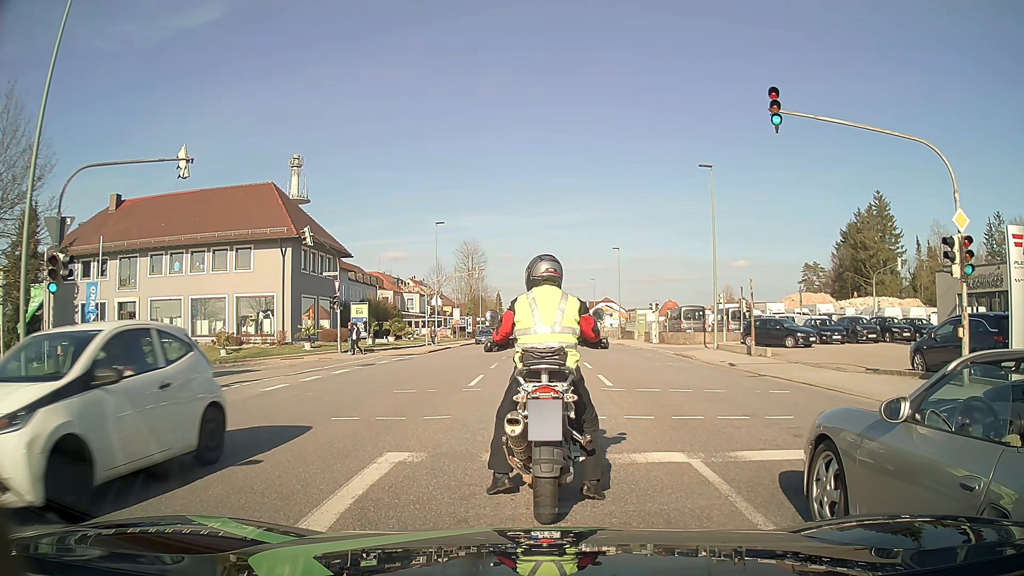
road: tertiary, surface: asphalt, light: Day
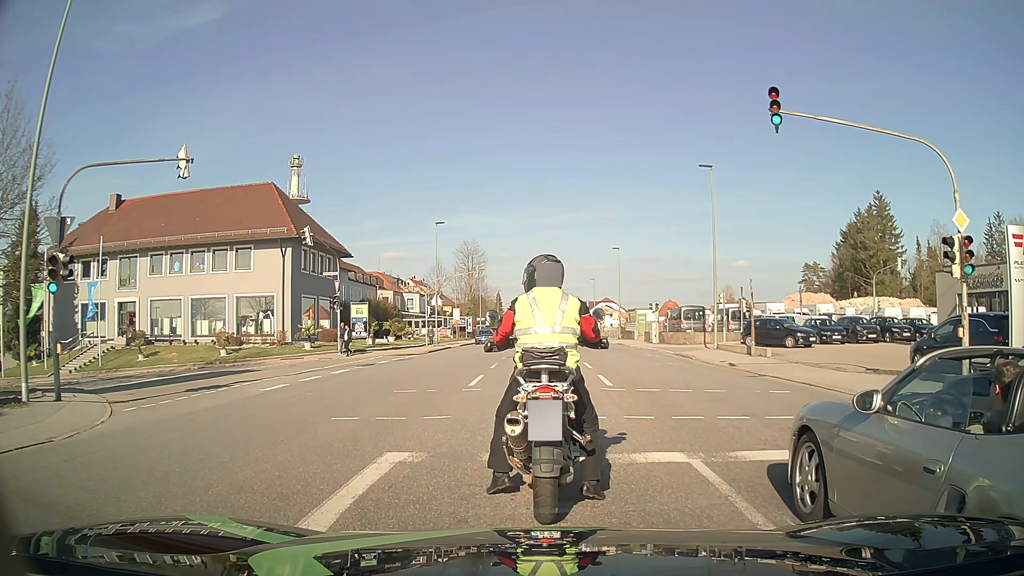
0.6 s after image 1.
(0.0, 0.0) m; 0°
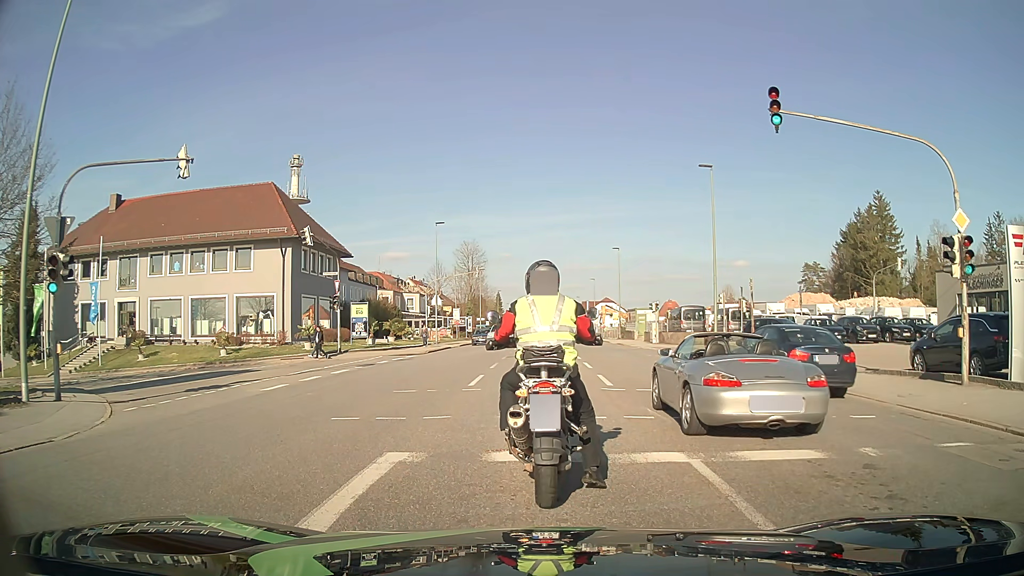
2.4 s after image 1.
(0.0, 0.0) m; 0°
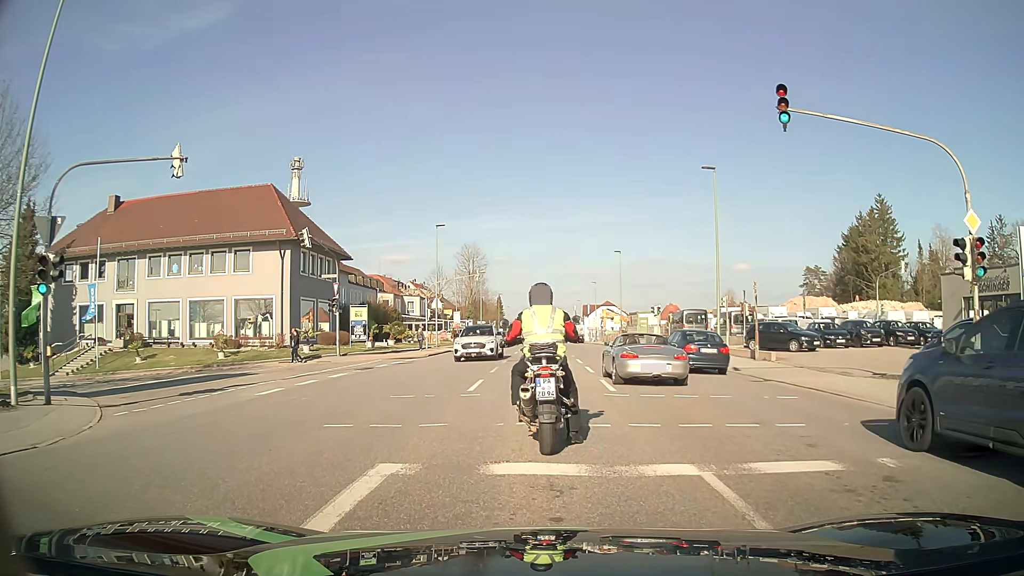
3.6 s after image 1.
(0.0, +0.5) m; 0°
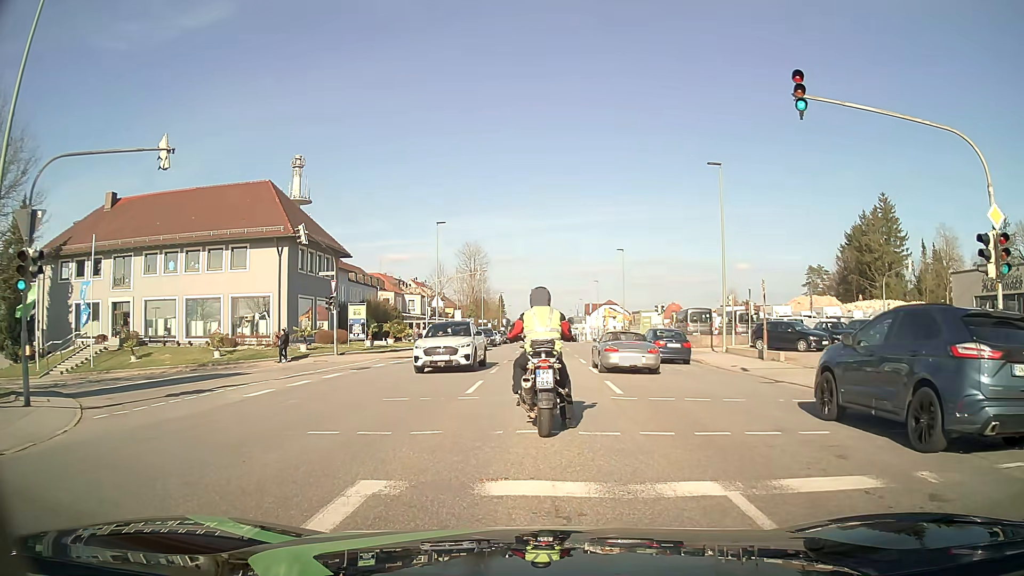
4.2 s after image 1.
(0.0, +0.9) m; -2°
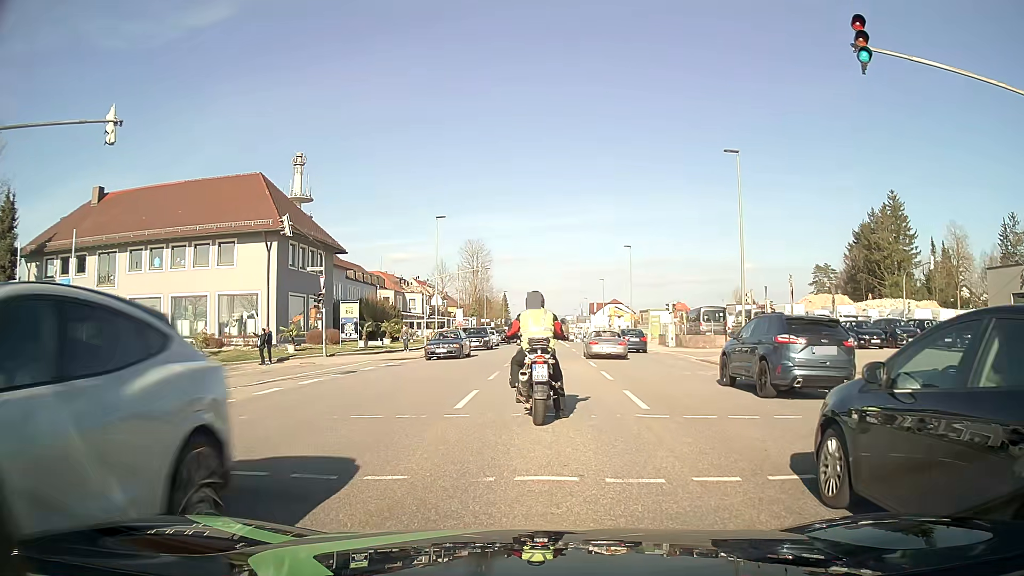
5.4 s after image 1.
(0.0, +2.7) m; -1°
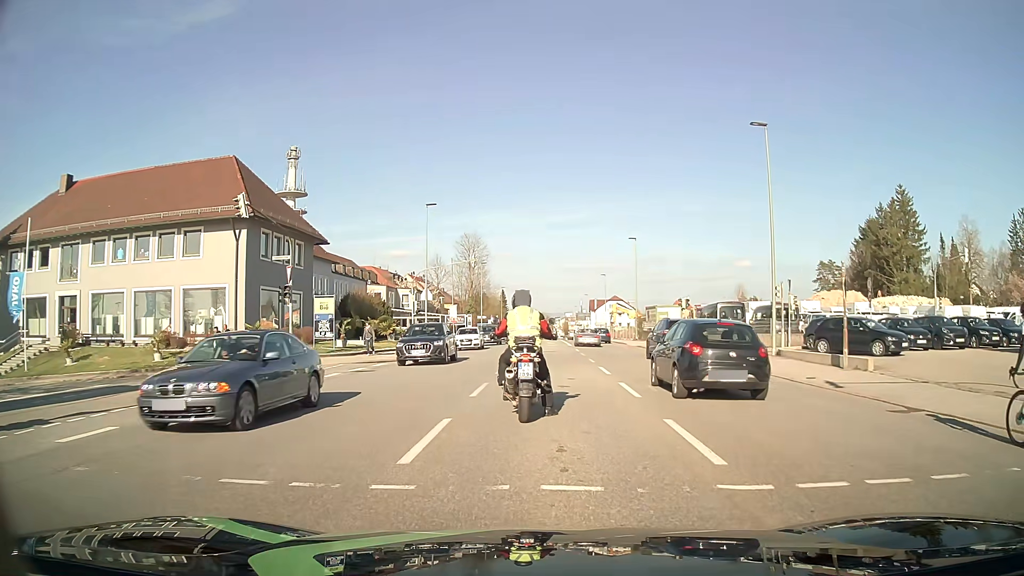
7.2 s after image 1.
(+0.1, +4.5) m; +2°
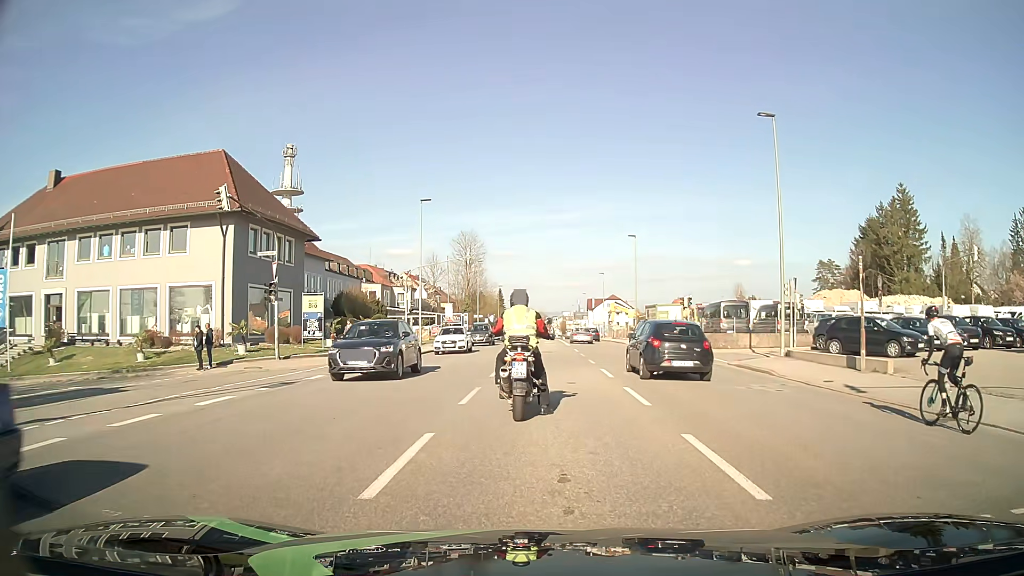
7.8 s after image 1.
(0.0, +1.4) m; 0°
